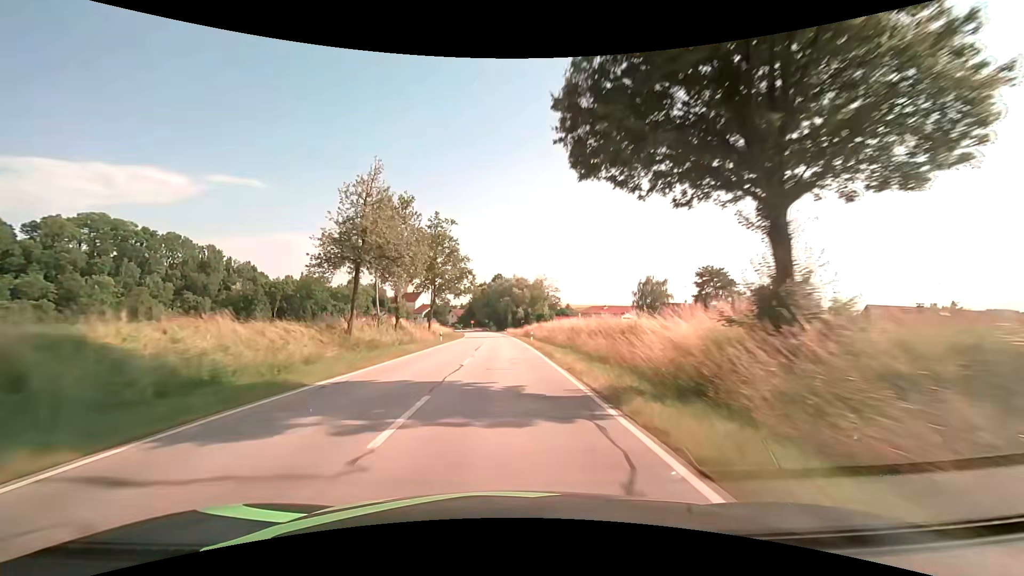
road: secondary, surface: asphalt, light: Day
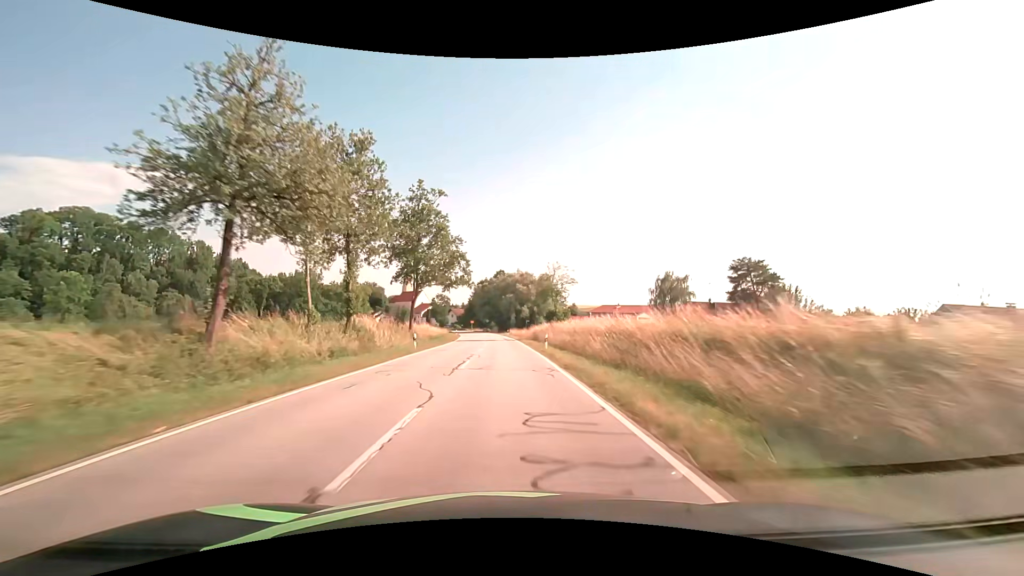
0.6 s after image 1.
(0.0, +13.4) m; 0°
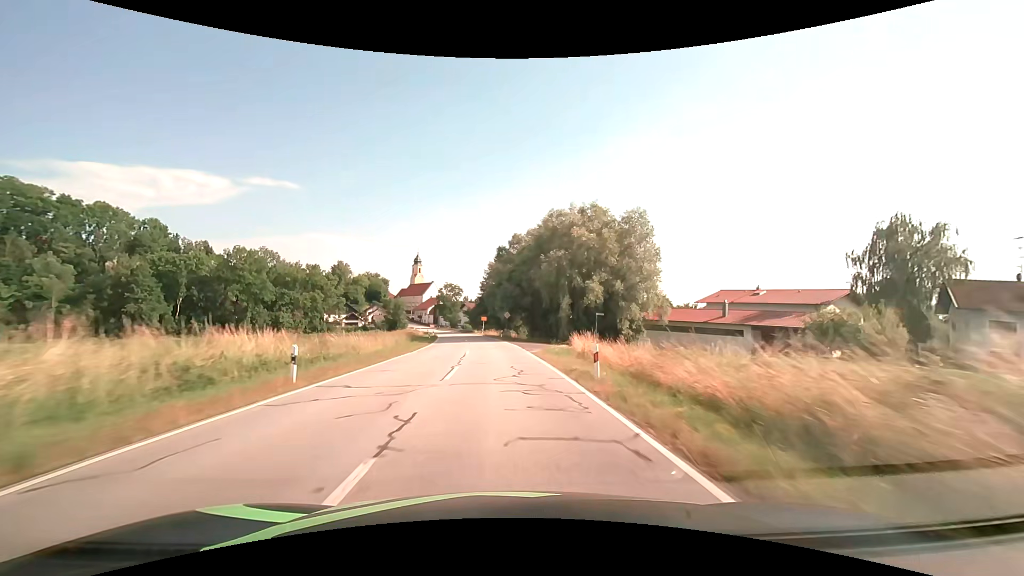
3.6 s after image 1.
(-1.2, +62.9) m; -3°
(0, +10) (0, +20) (-1, +30) (-1, +40) (-2, +50) (-3, +60) (-5, +70) (-6, +80) (-8, +90) (-10, +99) m
